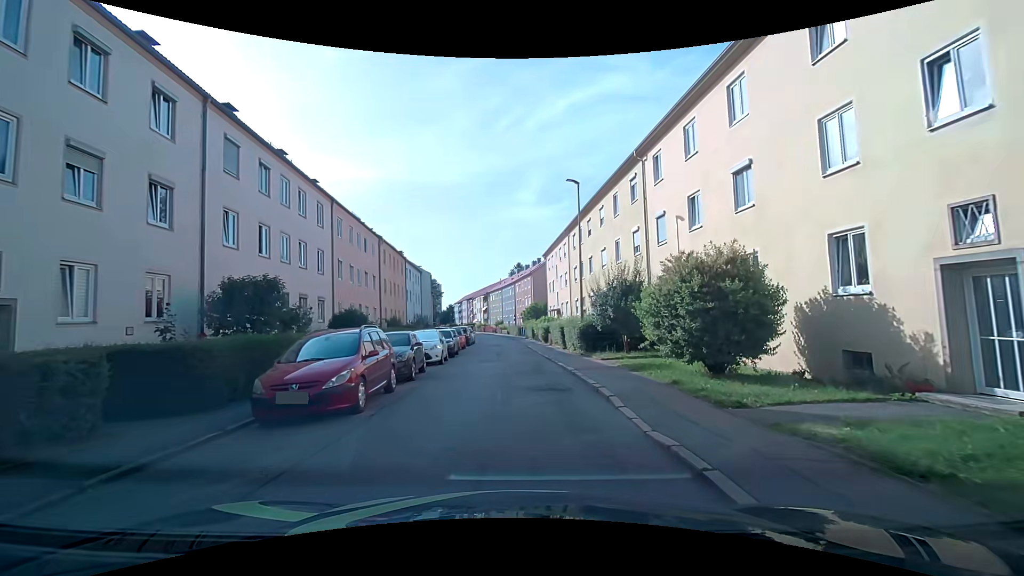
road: residential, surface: asphalt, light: Day
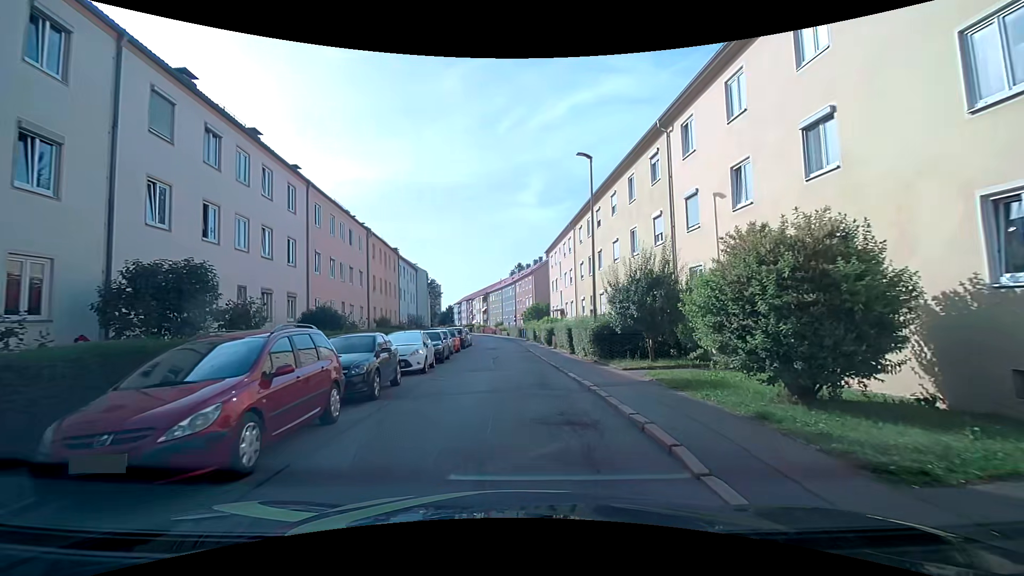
(0.0, +3.7) m; 0°
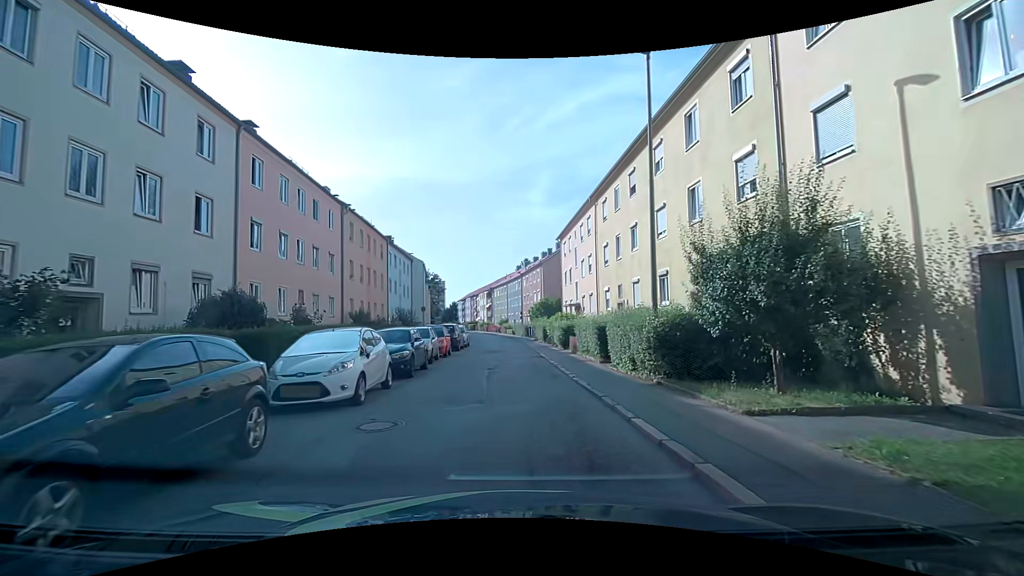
(-0.2, +7.4) m; -2°
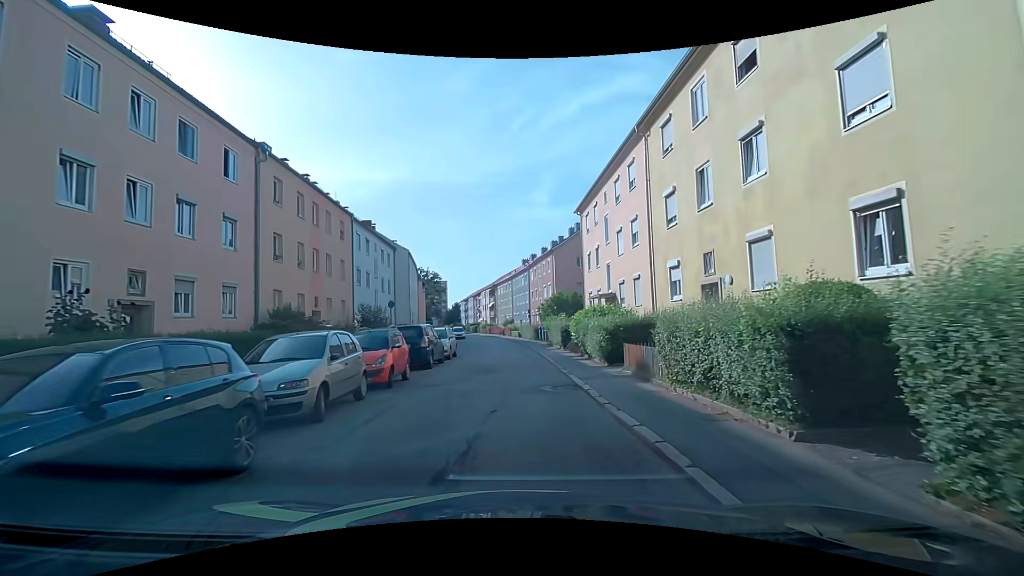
(-0.1, +11.6) m; 0°
(0, +10) (0, +20) (0, +30) (-1, +40) (-1, +50) (-3, +60) (-4, +70) (-6, +80) (-7, +89) (-10, +99) m
